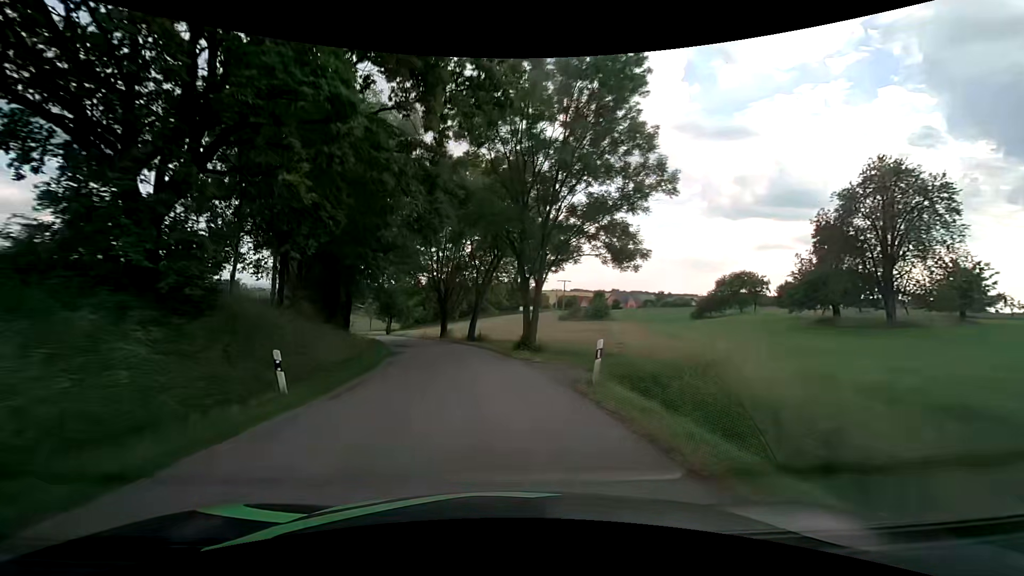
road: tertiary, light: Day
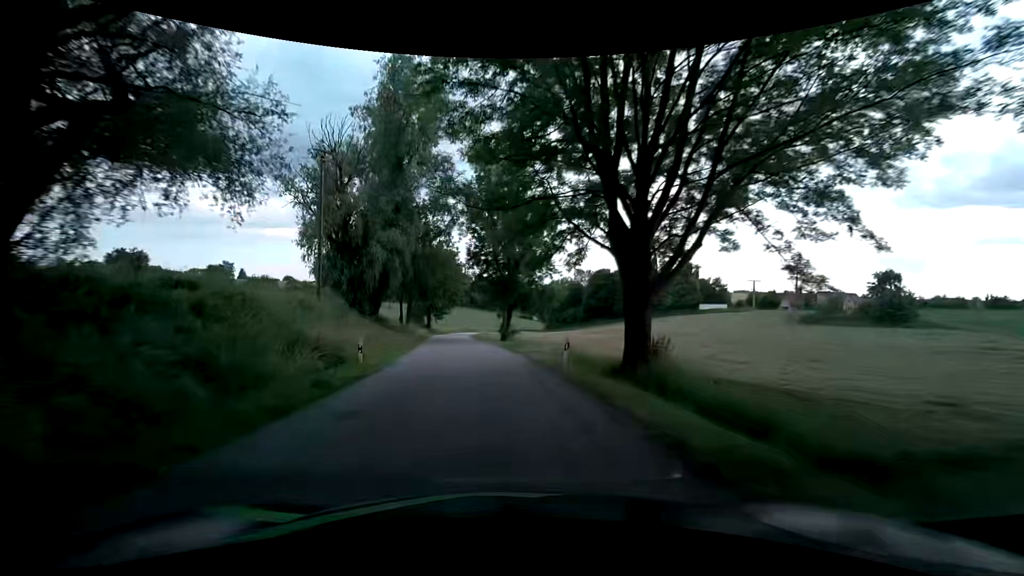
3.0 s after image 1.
(-6.0, +43.4) m; -16°
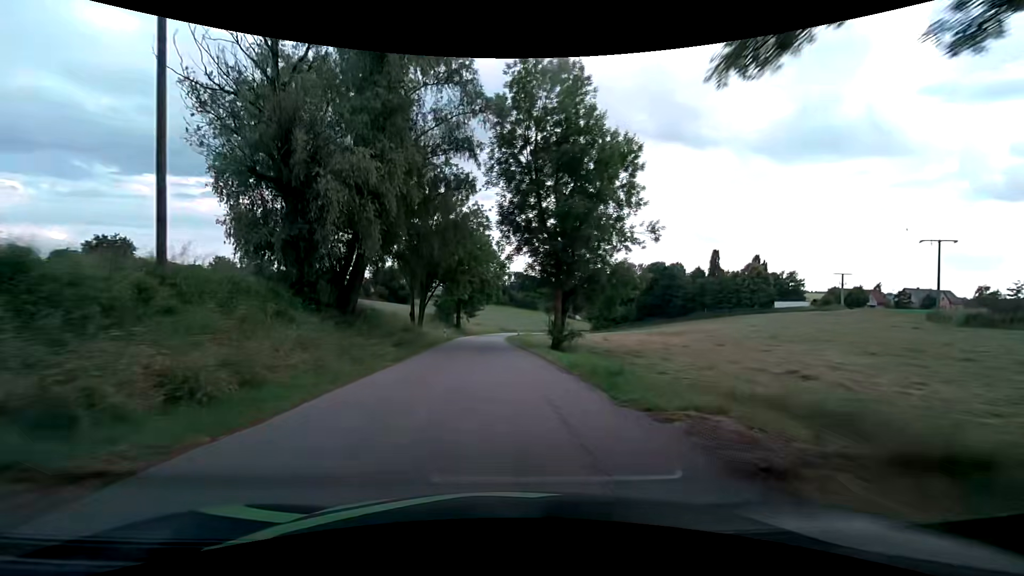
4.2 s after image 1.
(-0.8, +17.2) m; -5°
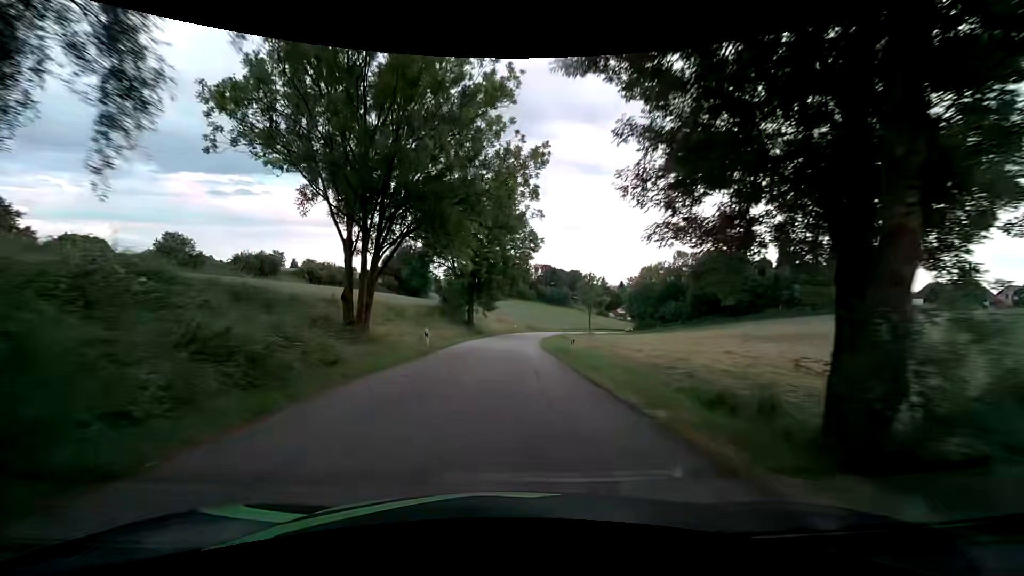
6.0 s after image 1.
(-1.0, +24.6) m; -3°
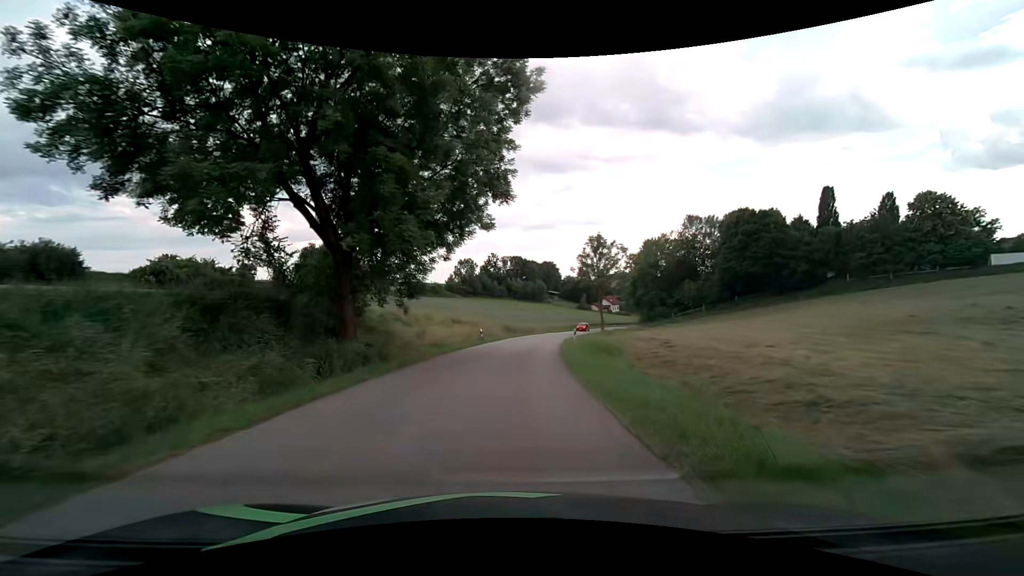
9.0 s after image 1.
(+0.7, +36.8) m; +3°
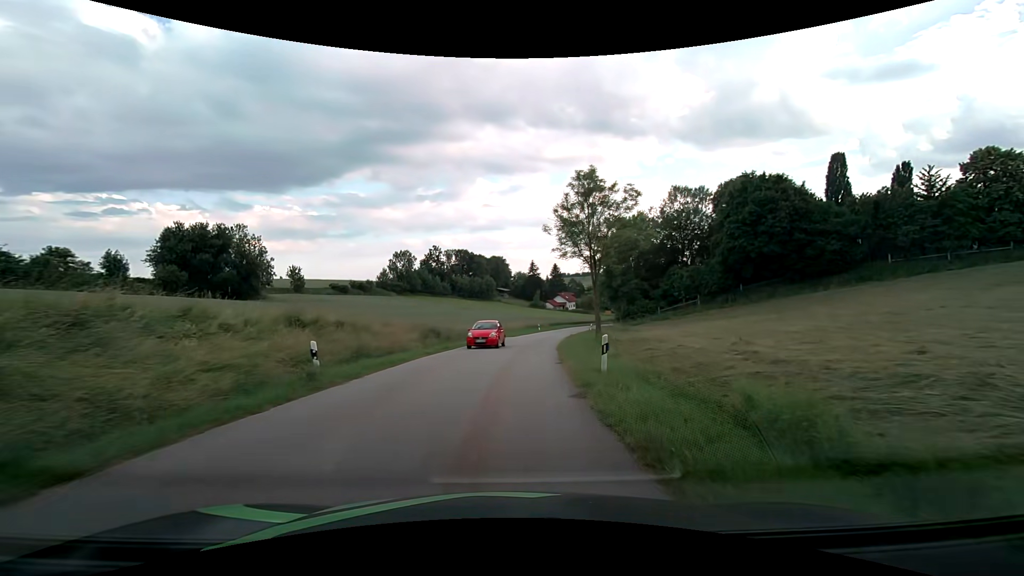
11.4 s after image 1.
(+1.2, +25.3) m; +6°
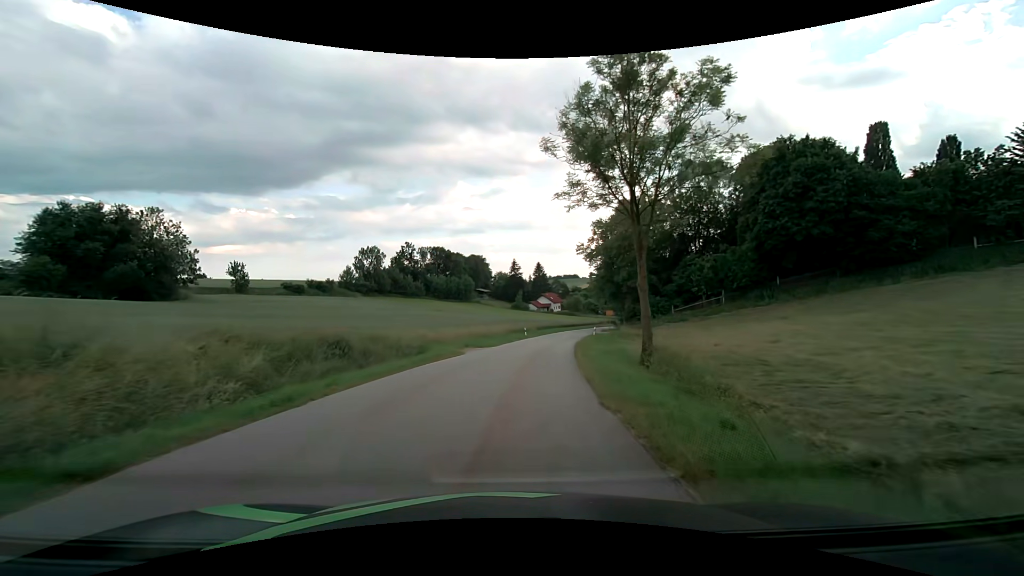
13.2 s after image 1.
(+0.3, +16.6) m; +2°
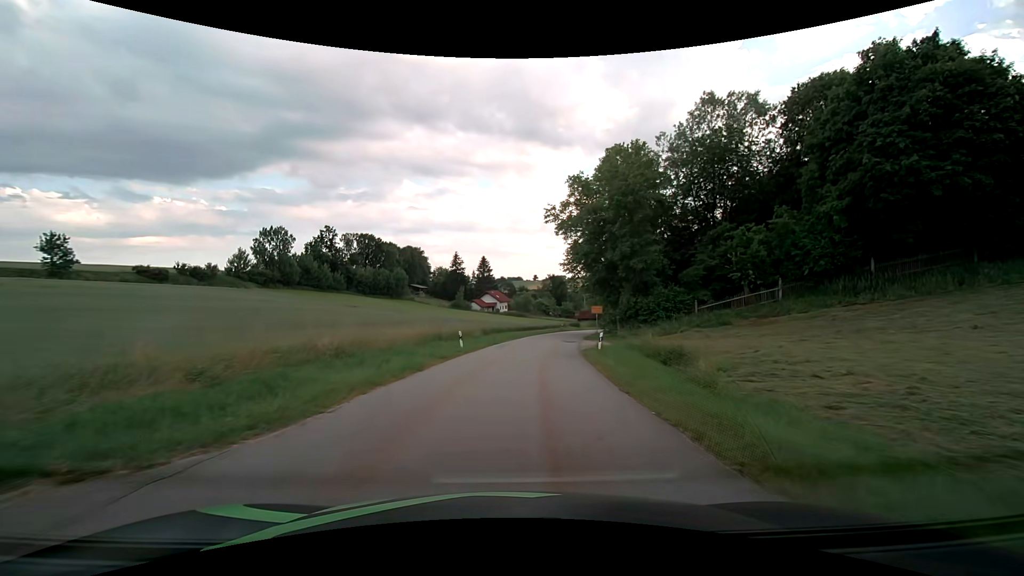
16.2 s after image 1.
(+0.8, +26.3) m; +6°
(0, +10) (+1, +20) (+2, +30) (+4, +40) (+5, +50) (+8, +59) (+10, +69) (+13, +79) (+16, +88) (+19, +98) m
